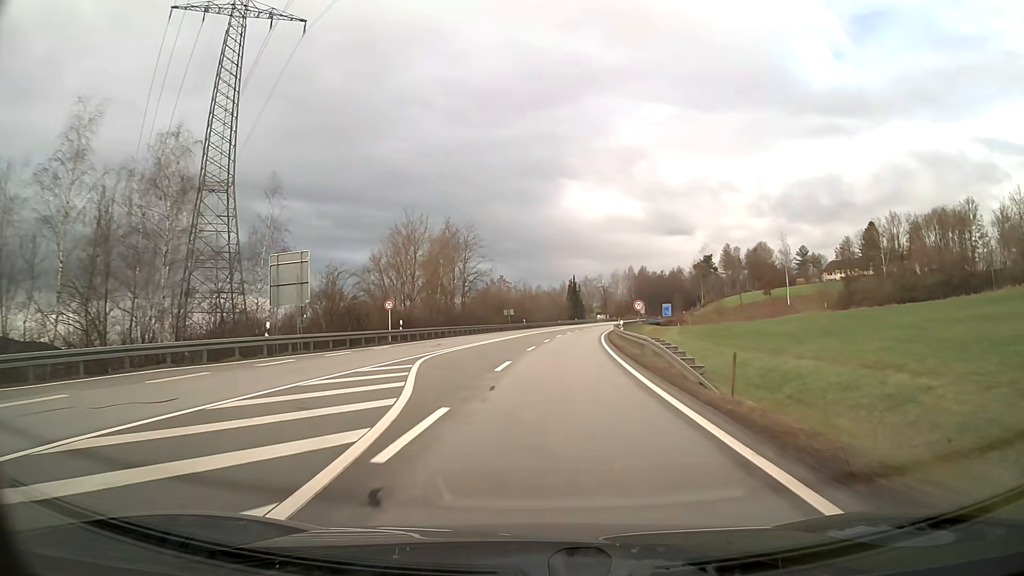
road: primary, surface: asphalt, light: Day
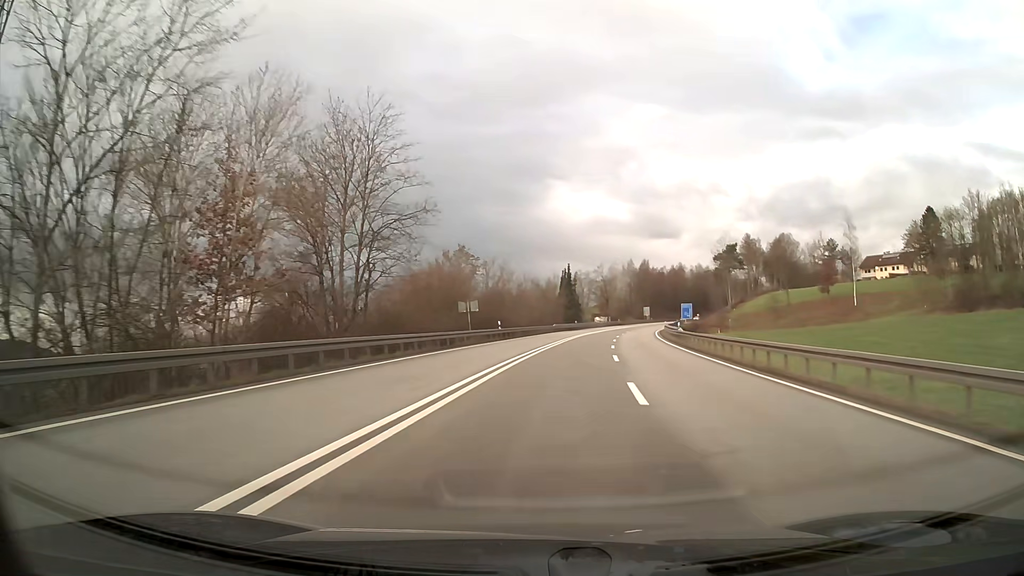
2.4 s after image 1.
(+0.1, +43.8) m; +3°
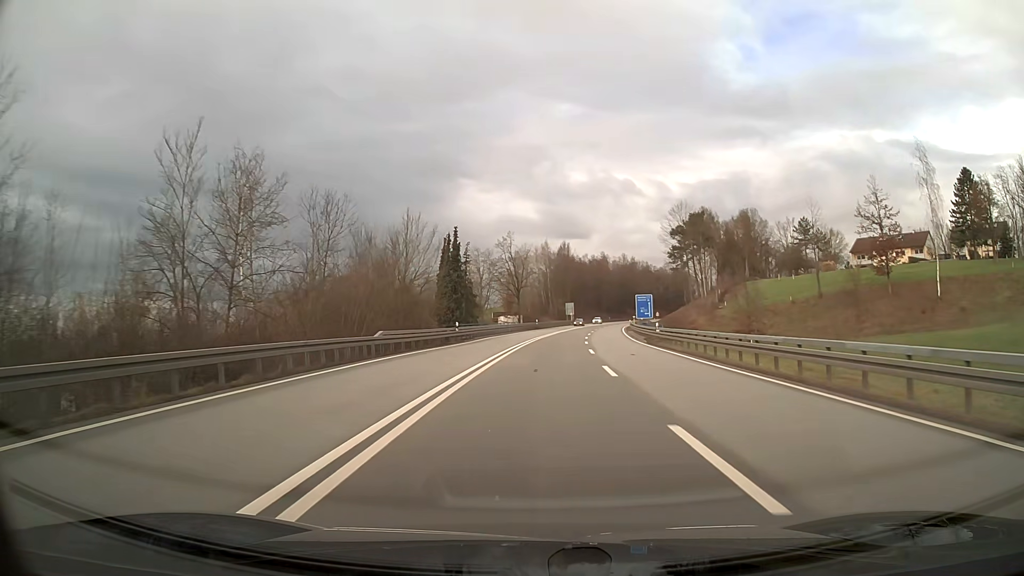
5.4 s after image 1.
(+4.4, +54.5) m; +8°
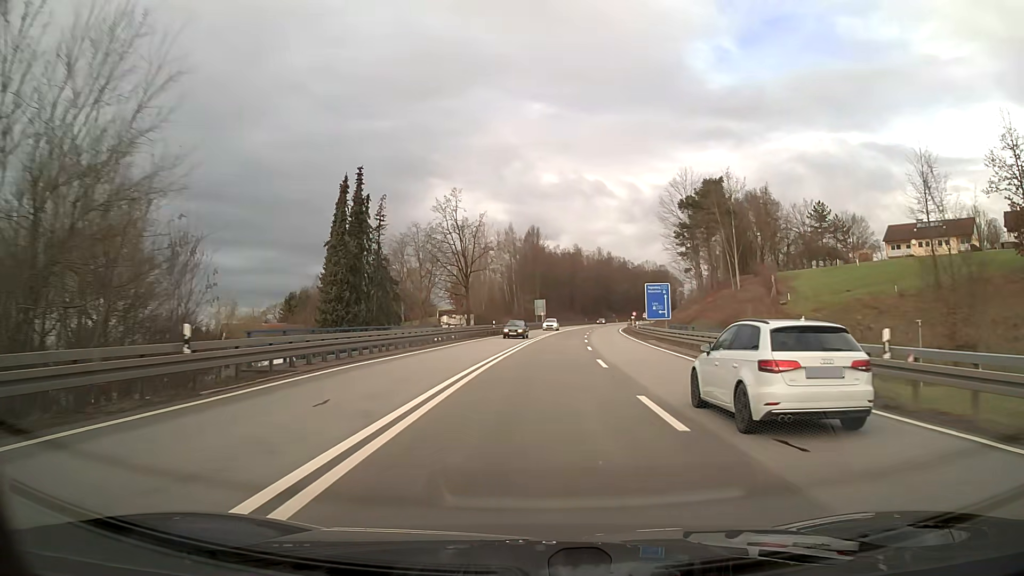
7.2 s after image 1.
(+0.8, +32.8) m; +3°
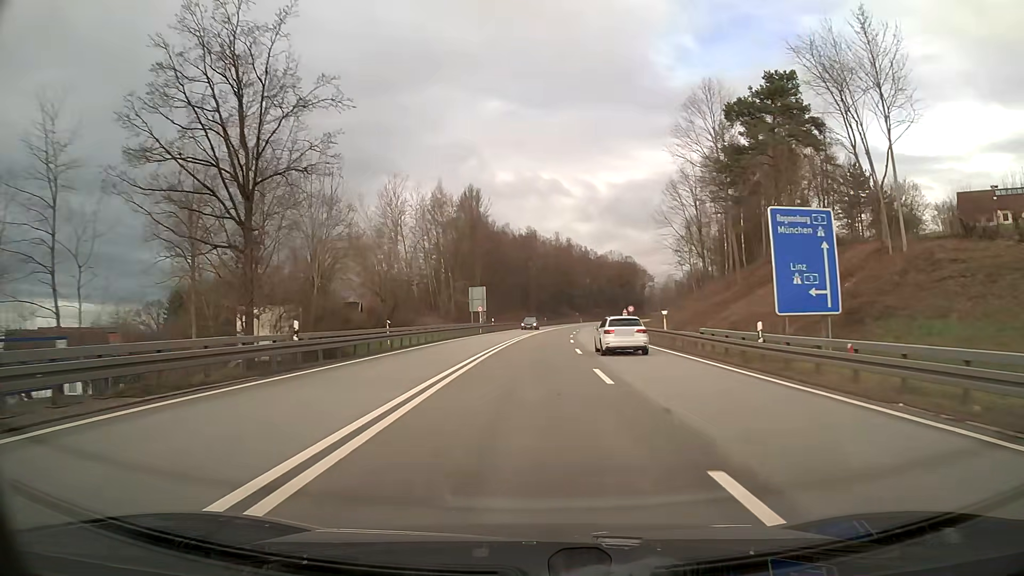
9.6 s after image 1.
(+1.6, +42.7) m; +4°
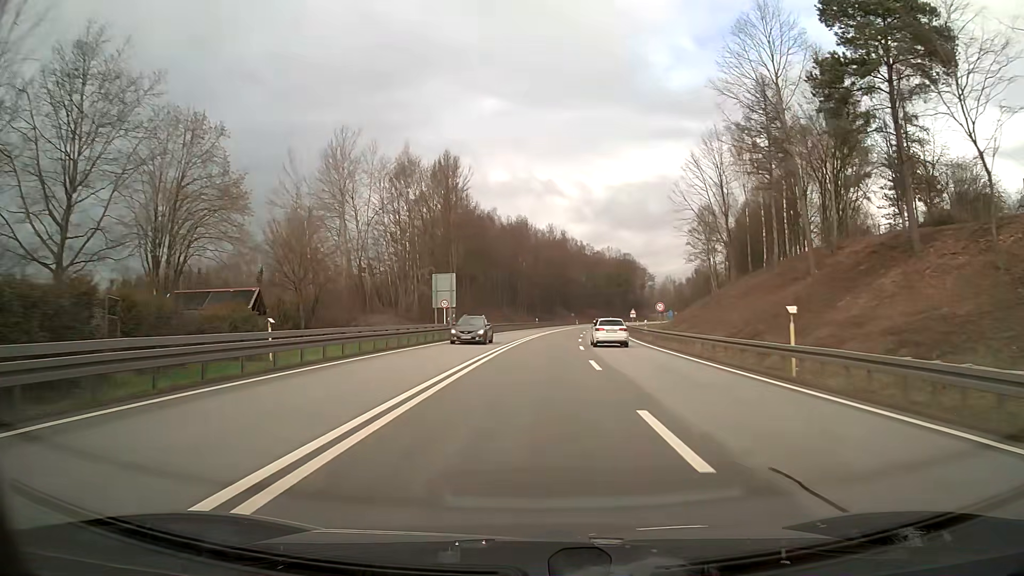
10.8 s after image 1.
(+0.2, +20.1) m; +1°
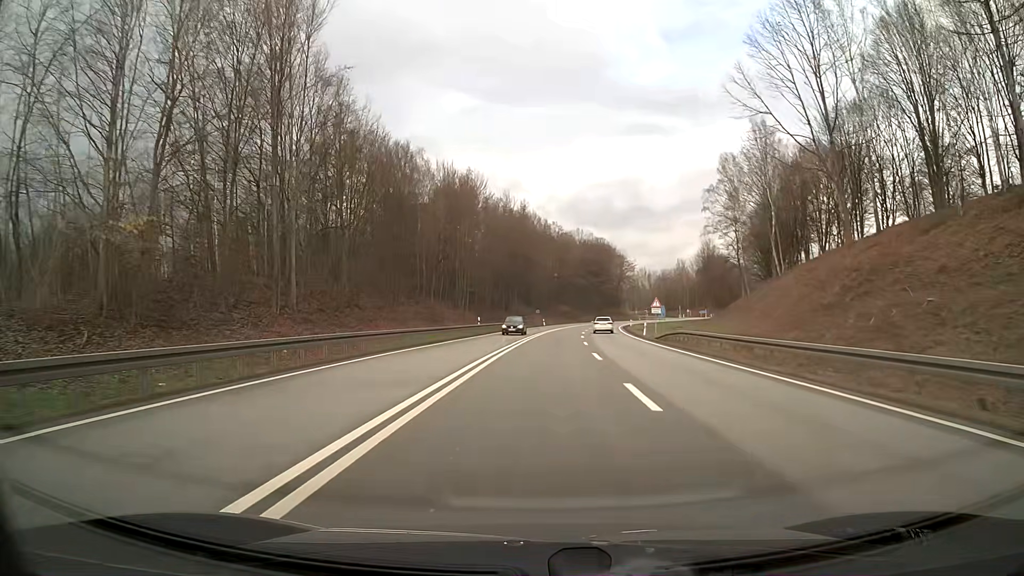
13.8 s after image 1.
(+1.4, +44.4) m; +4°
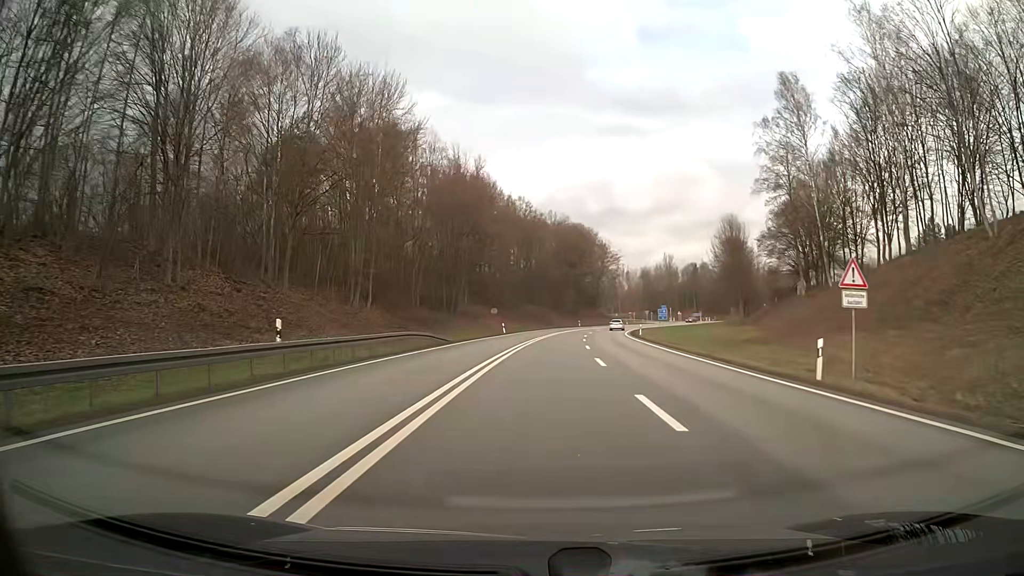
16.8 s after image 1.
(+0.9, +37.6) m; +3°
(0, +10) (0, +20) (+1, +30) (+1, +40) (+2, +50) (+3, +60) (+4, +70) (+6, +80) (+7, +90) (+10, +99) m
